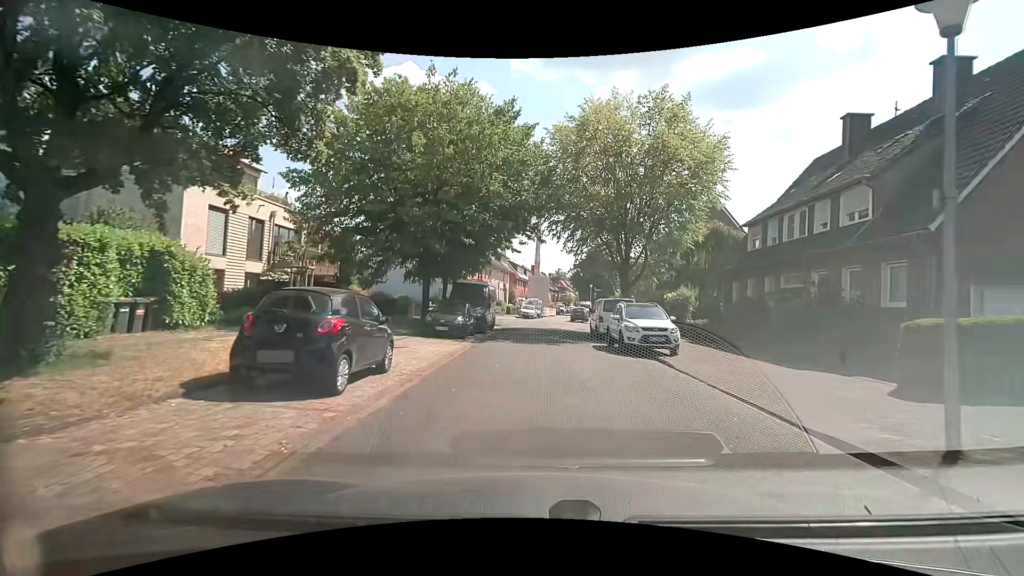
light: Day
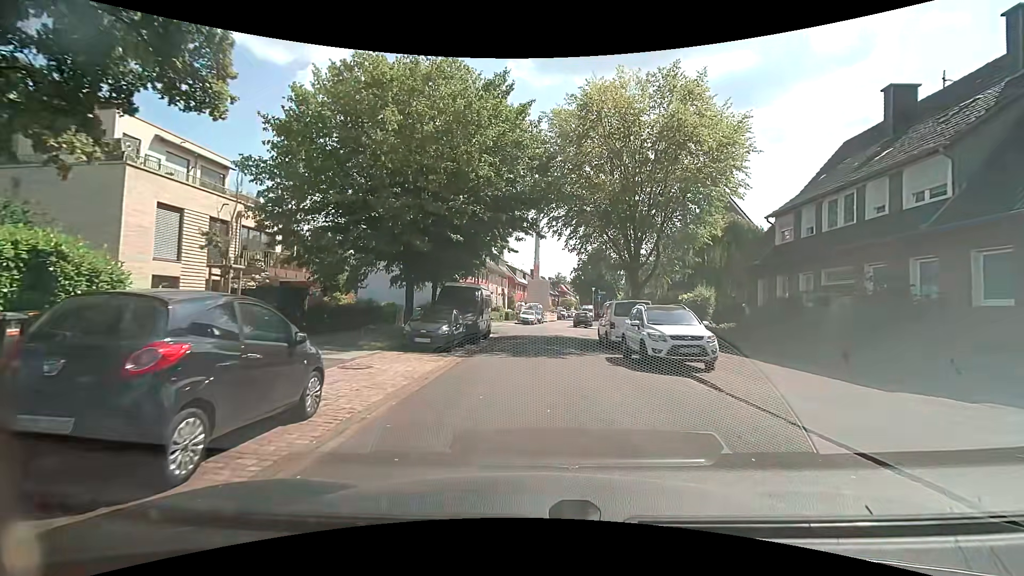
(+0.1, +3.3) m; +2°
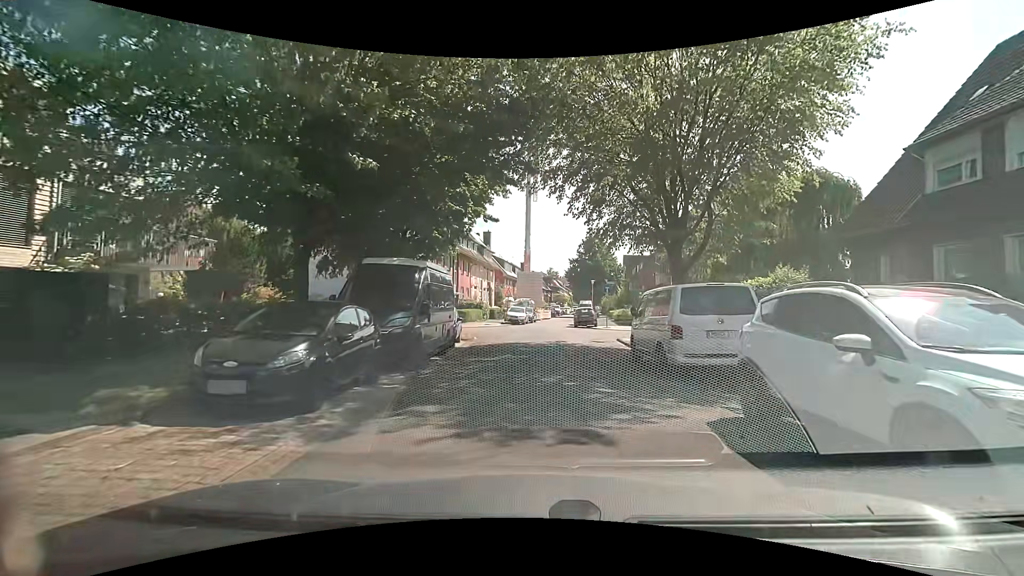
(-0.1, +9.8) m; +1°
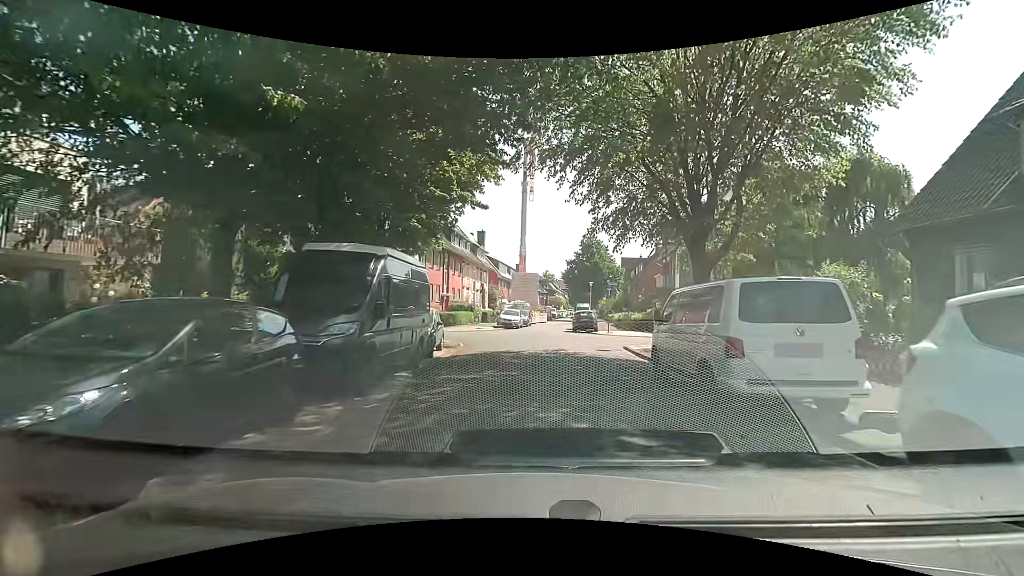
(0.0, +3.0) m; -1°
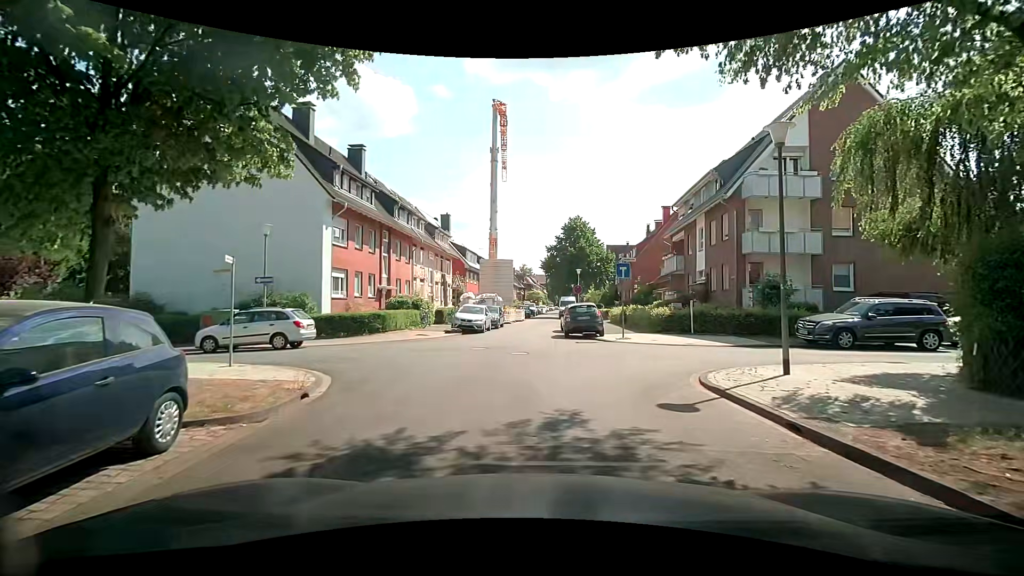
(+0.5, +12.2) m; +4°
